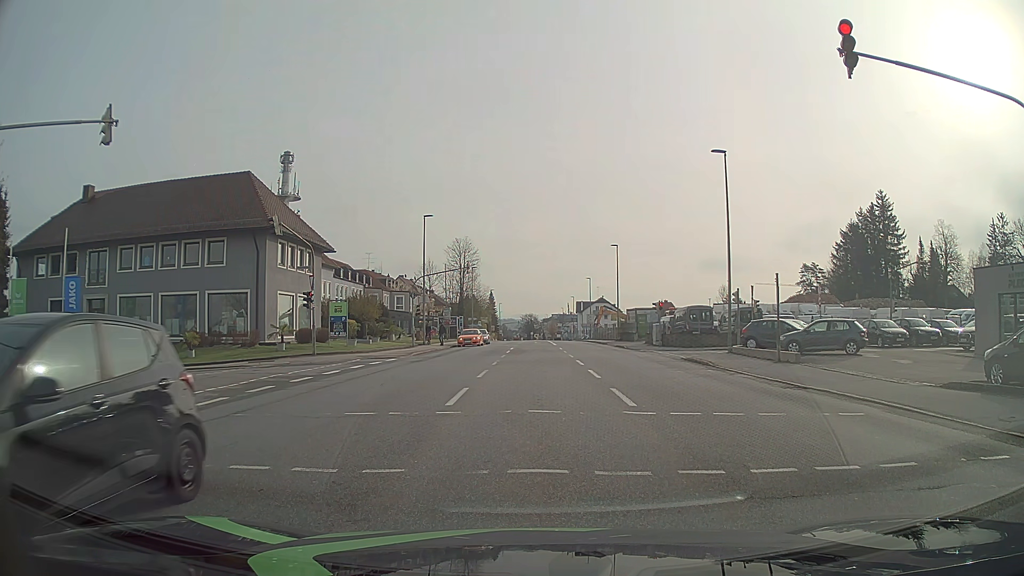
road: tertiary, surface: asphalt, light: Day
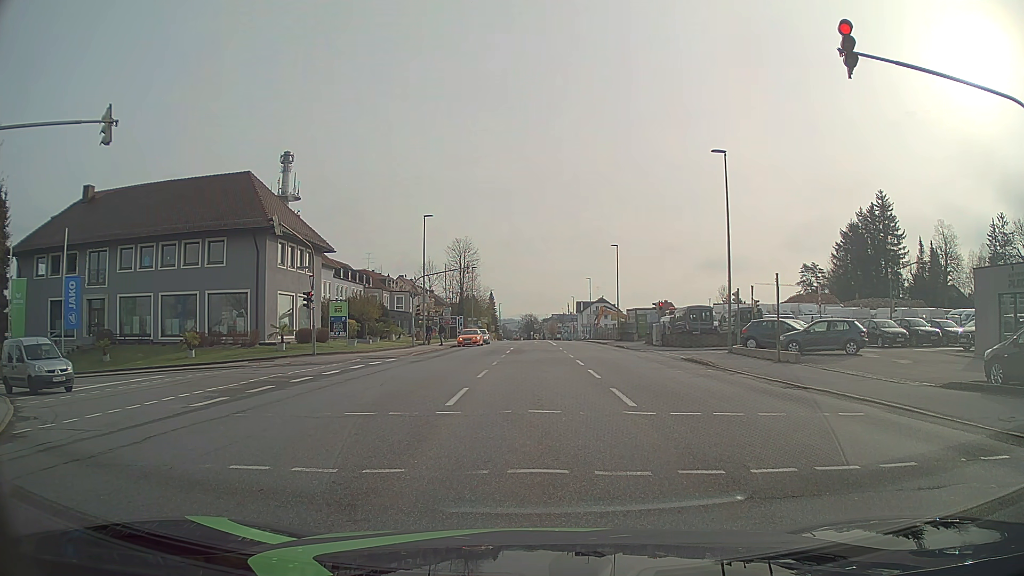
(0.0, 0.0) m; 0°
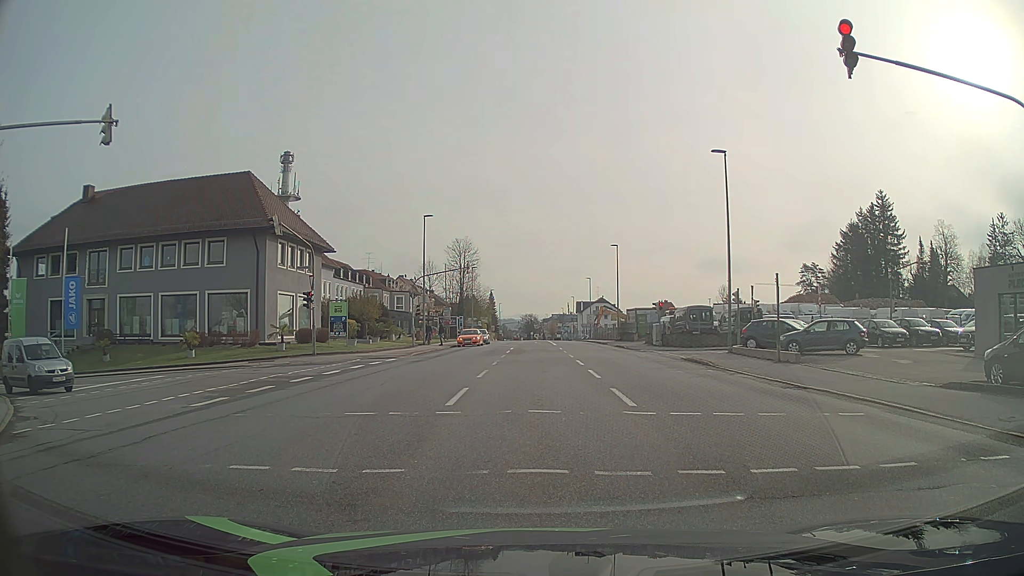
(0.0, 0.0) m; 0°
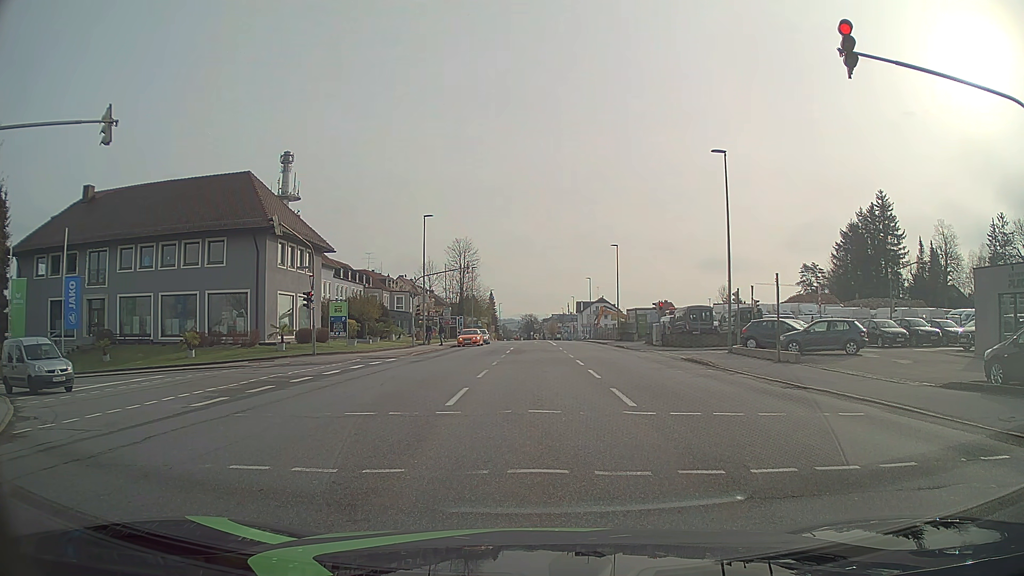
(0.0, 0.0) m; 0°
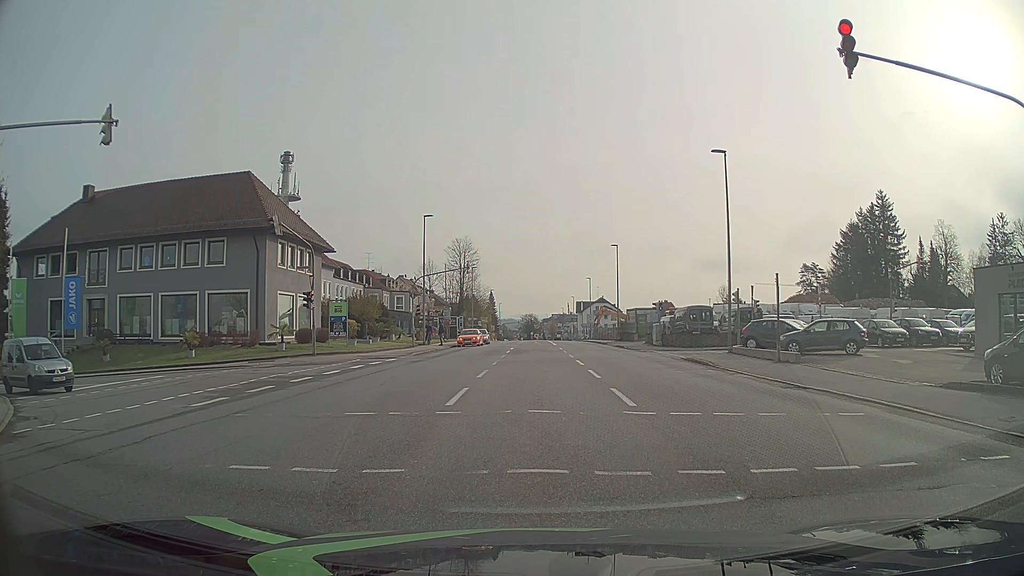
(0.0, 0.0) m; 0°
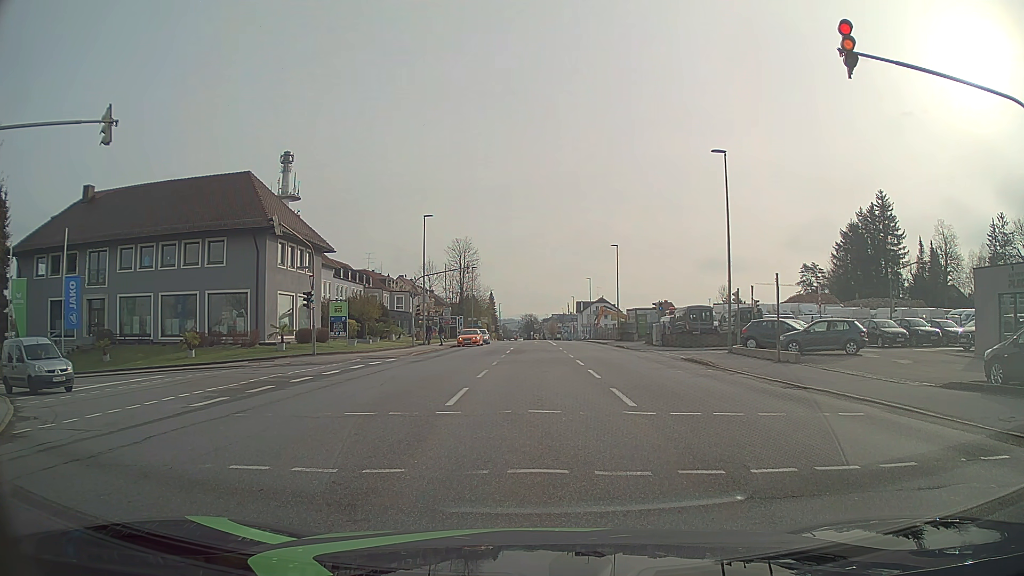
(0.0, 0.0) m; 0°
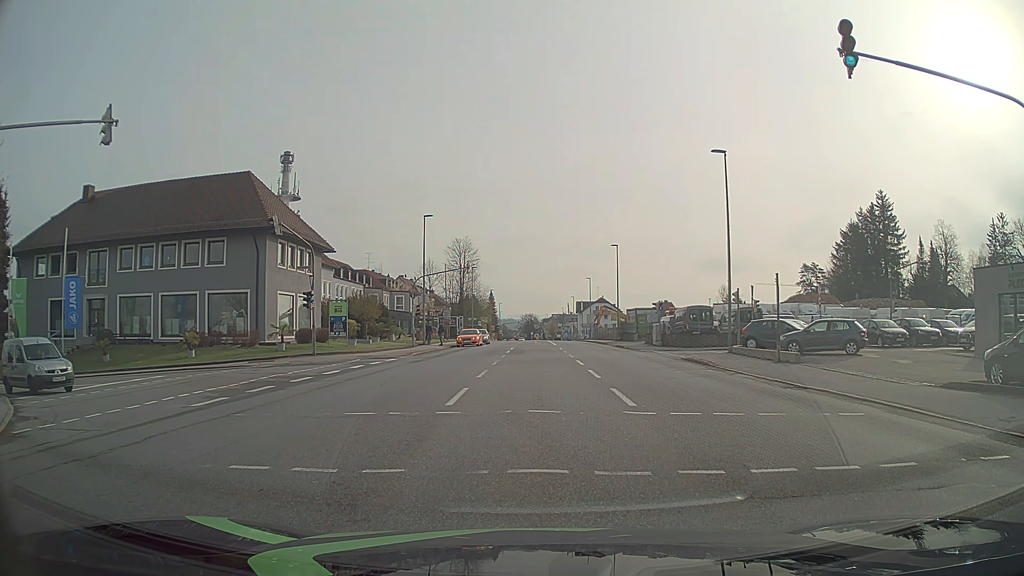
(0.0, 0.0) m; 0°
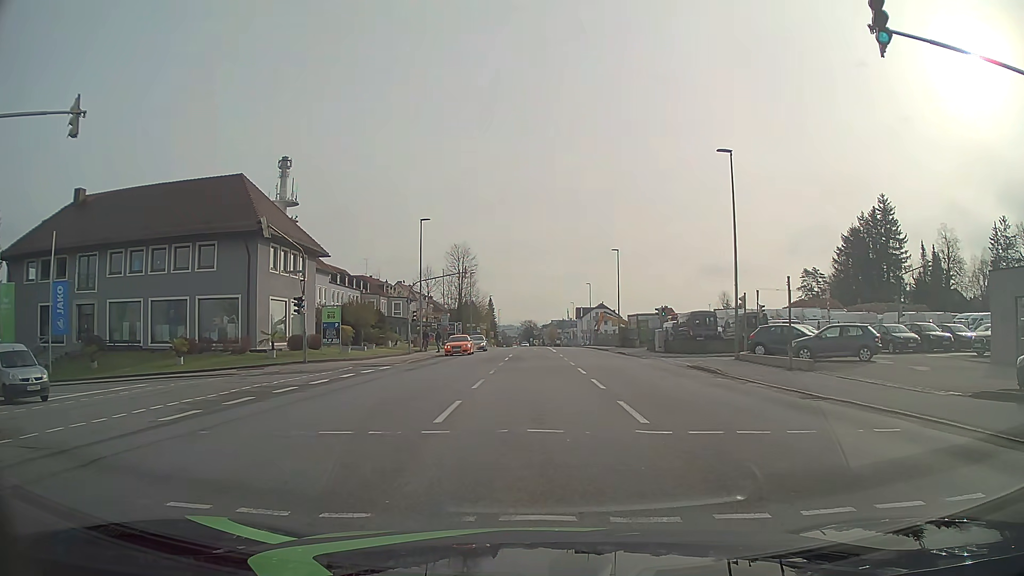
(0.0, +1.5) m; +2°
